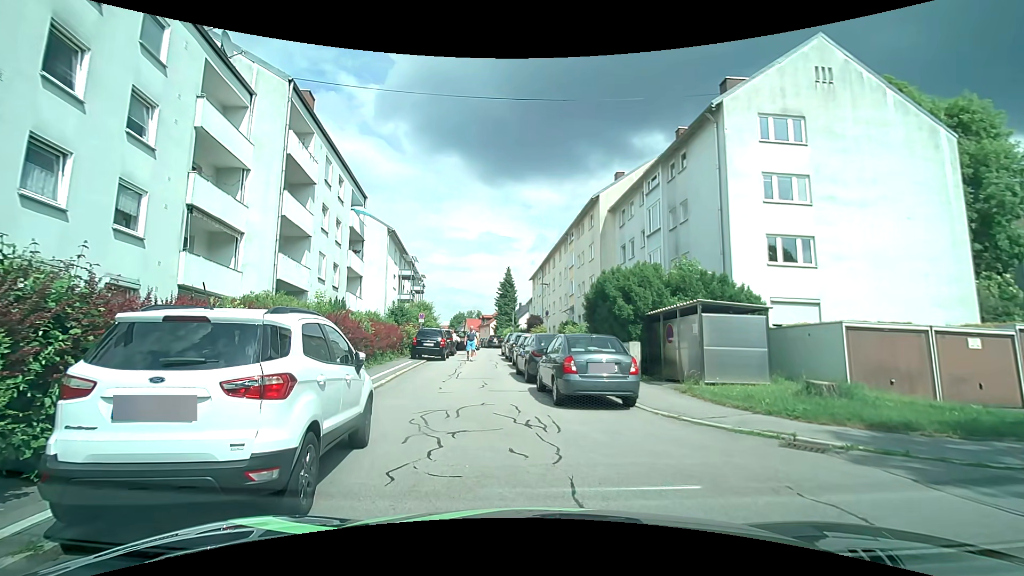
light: Day
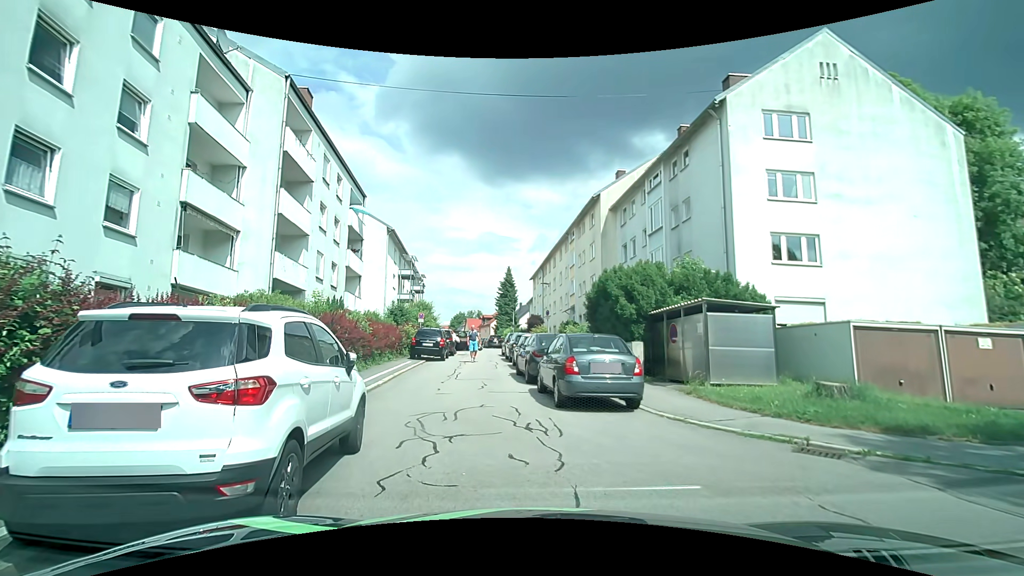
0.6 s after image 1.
(0.0, +0.3) m; 0°
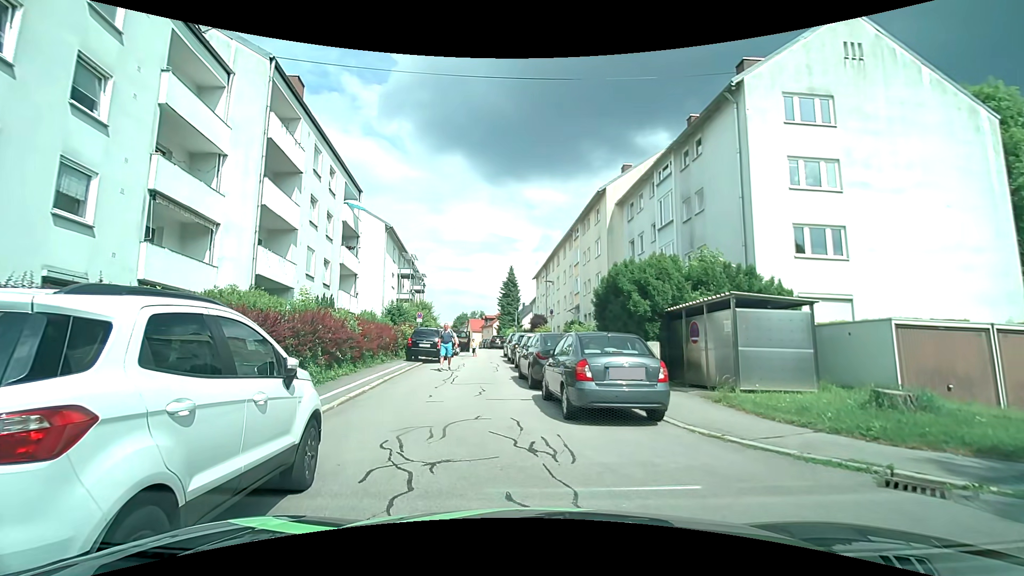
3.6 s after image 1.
(0.0, +1.5) m; 0°
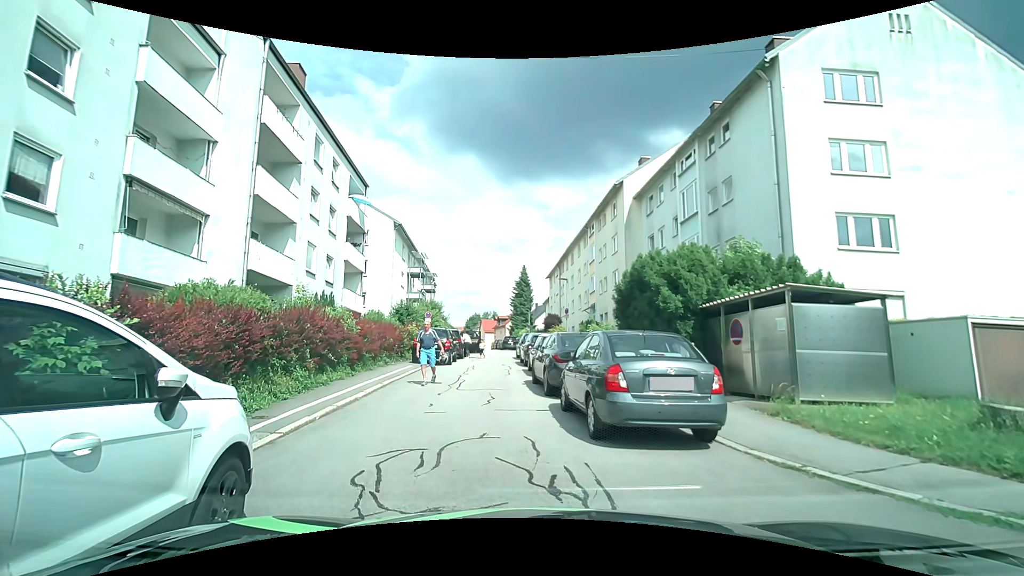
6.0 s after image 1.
(0.0, +1.6) m; 0°
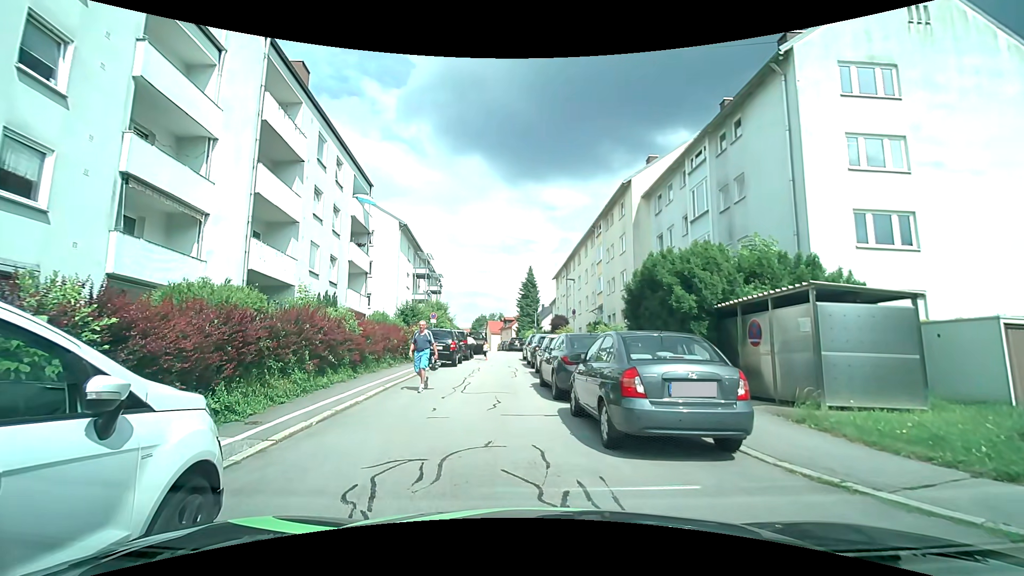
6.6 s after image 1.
(0.0, +0.5) m; 0°
